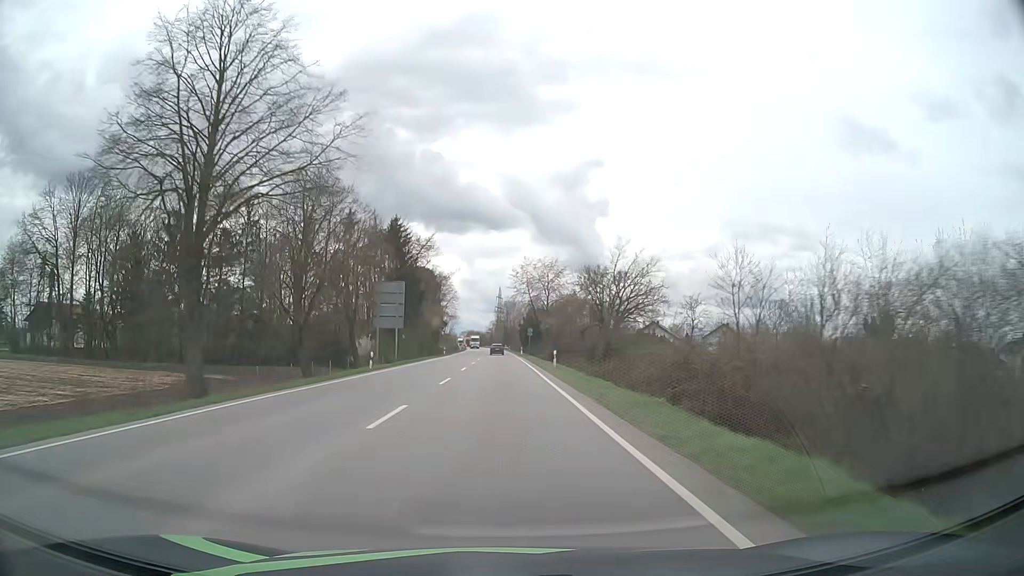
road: primary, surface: asphalt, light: Day
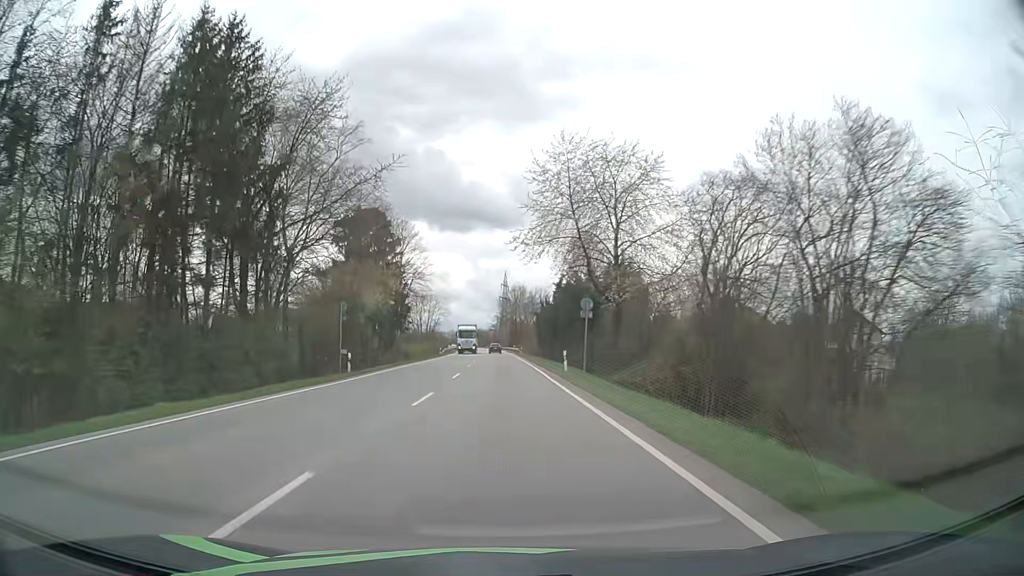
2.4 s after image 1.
(+0.1, +55.7) m; 0°
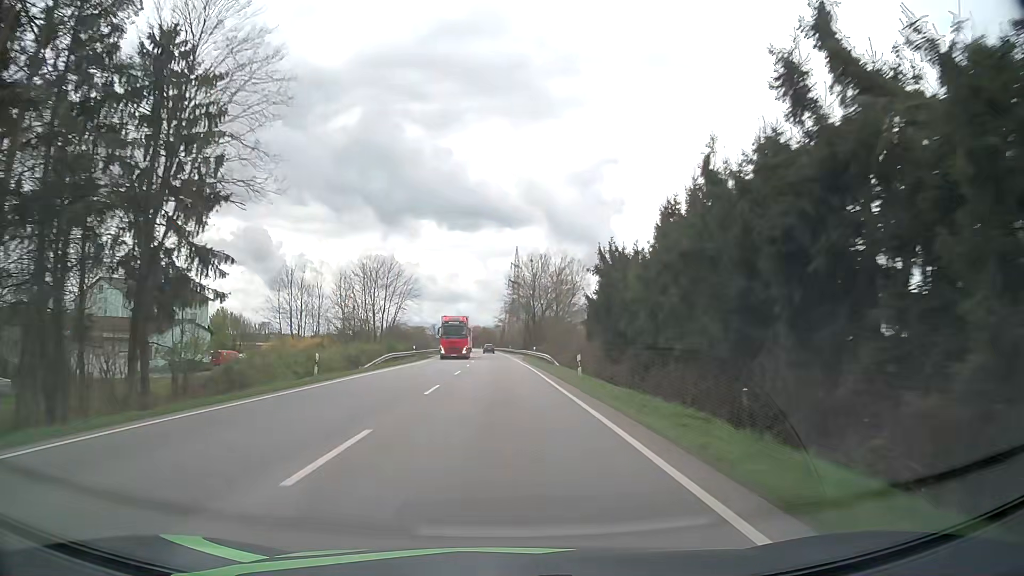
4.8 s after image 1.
(-0.5, +56.2) m; -1°
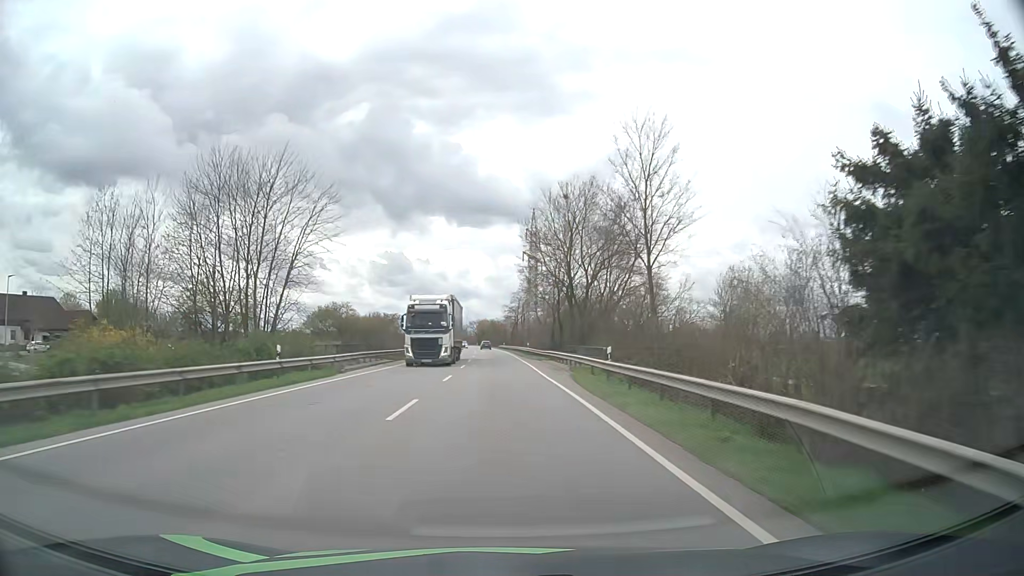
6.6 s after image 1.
(-0.4, +42.4) m; -1°
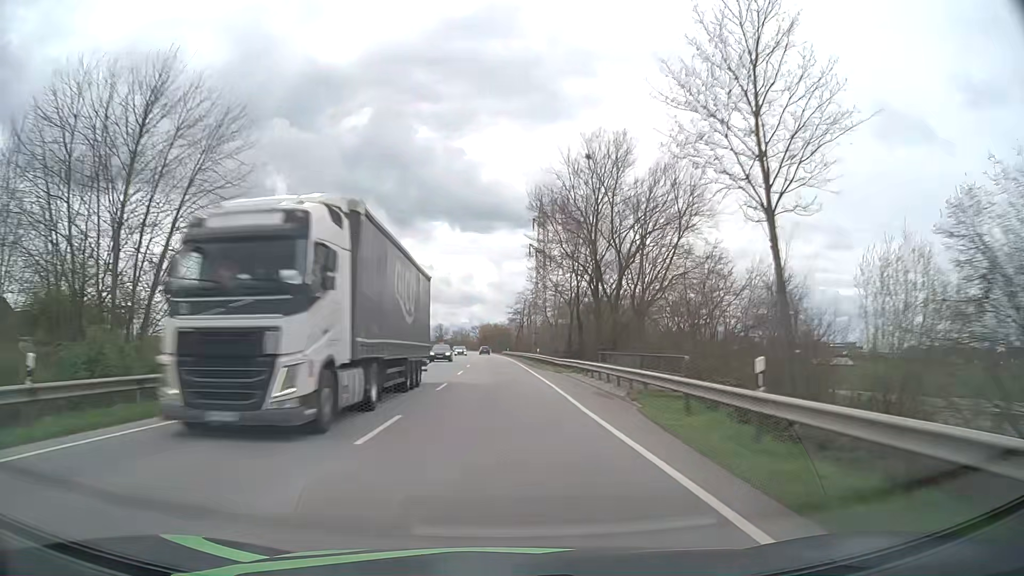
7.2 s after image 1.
(0.0, +14.2) m; 0°
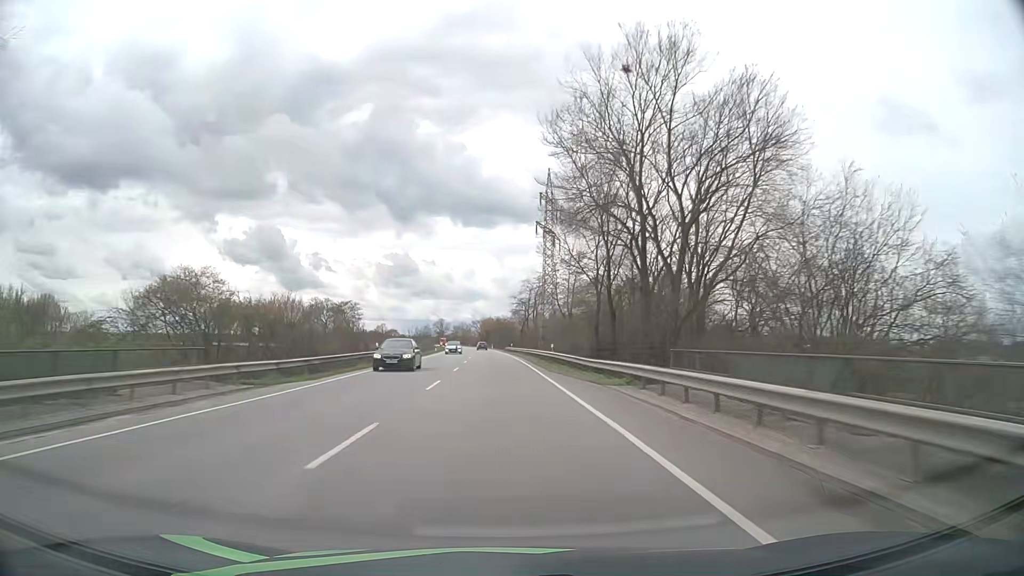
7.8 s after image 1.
(0.0, +14.2) m; 0°
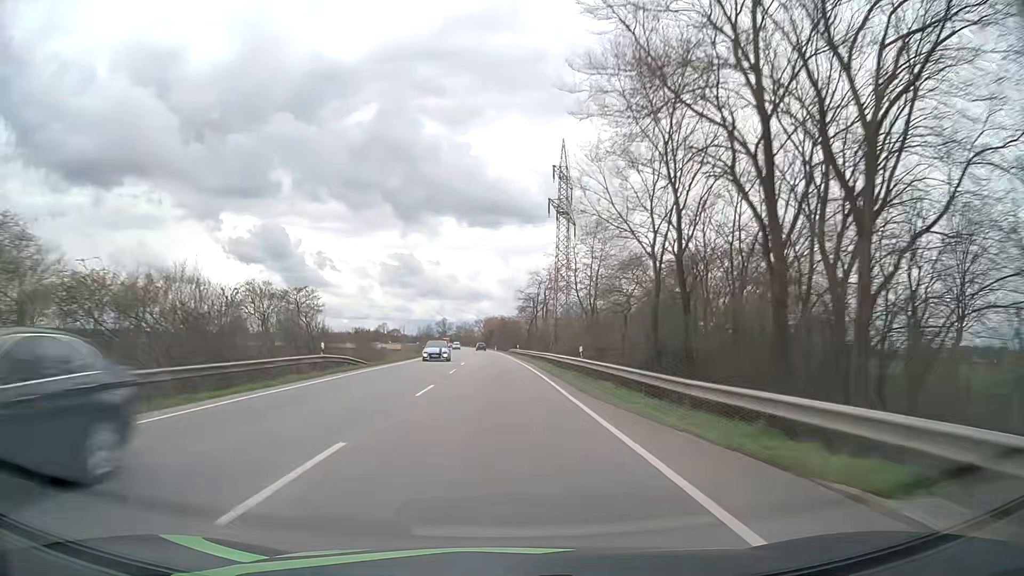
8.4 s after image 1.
(-0.1, +14.2) m; 0°
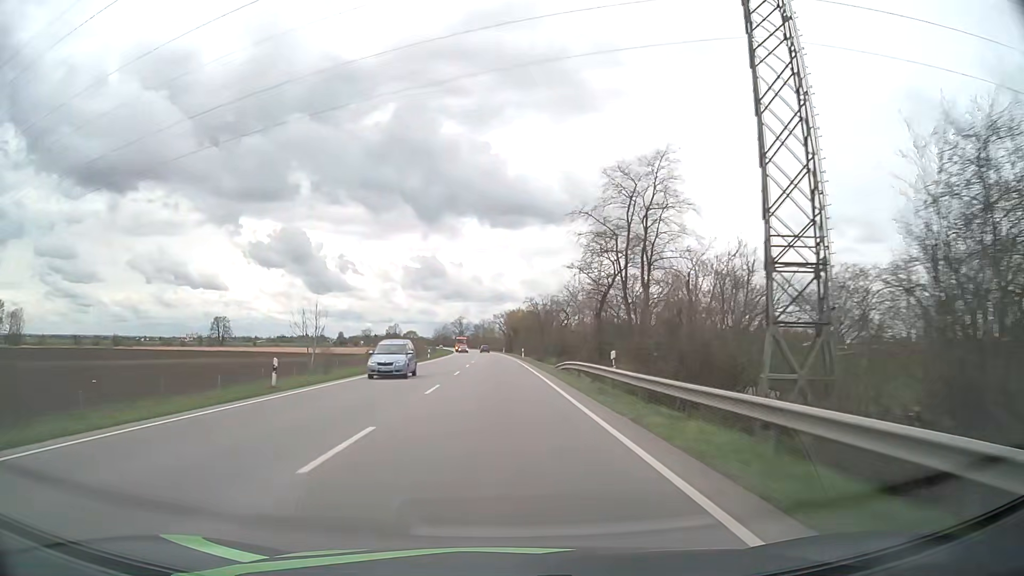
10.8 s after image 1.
(-1.1, +57.3) m; -2°
(0, +10) (0, +20) (0, +30) (0, +40) (-1, +50) (-1, +60) (-1, +70) (-2, +80) (-2, +90) (-3, +100) m
